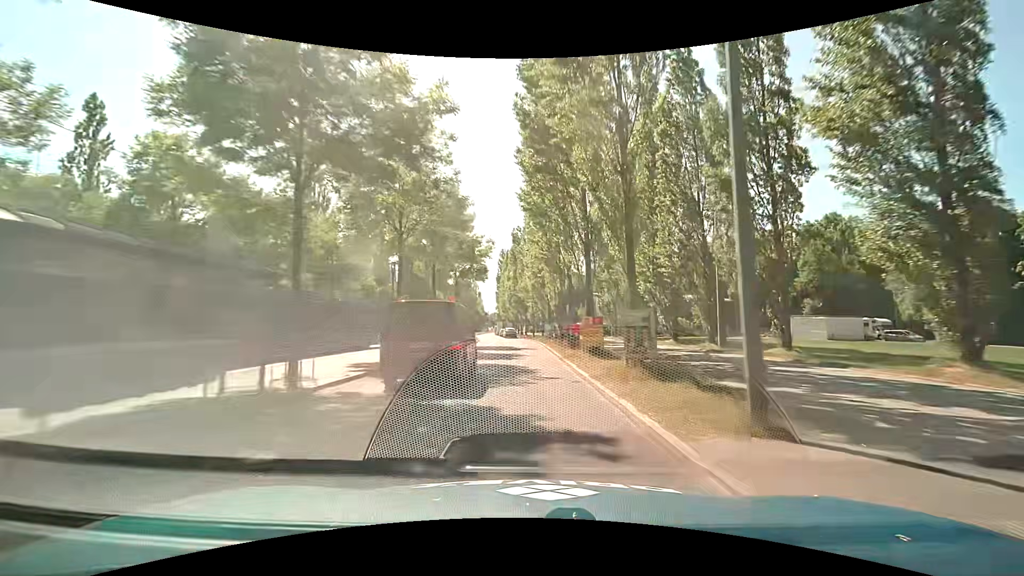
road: secondary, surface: asphalt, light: Day
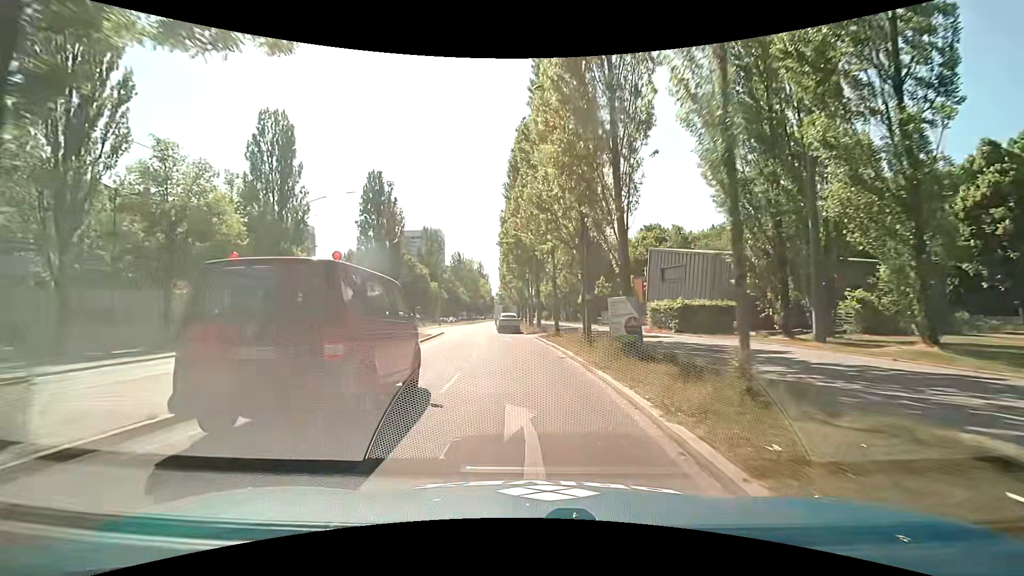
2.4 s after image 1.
(-0.6, +36.8) m; -1°
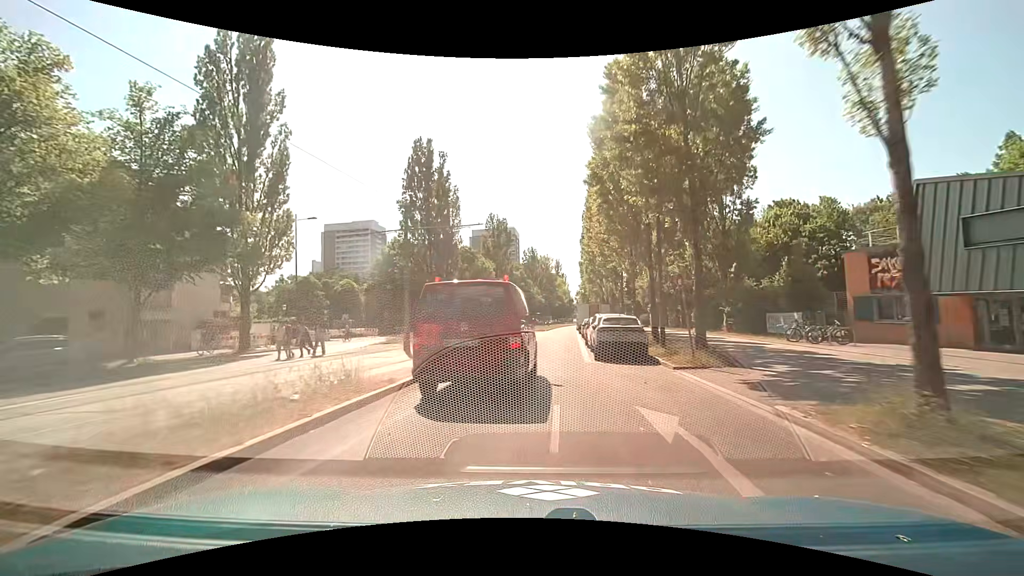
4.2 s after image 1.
(-1.8, +21.5) m; -9°
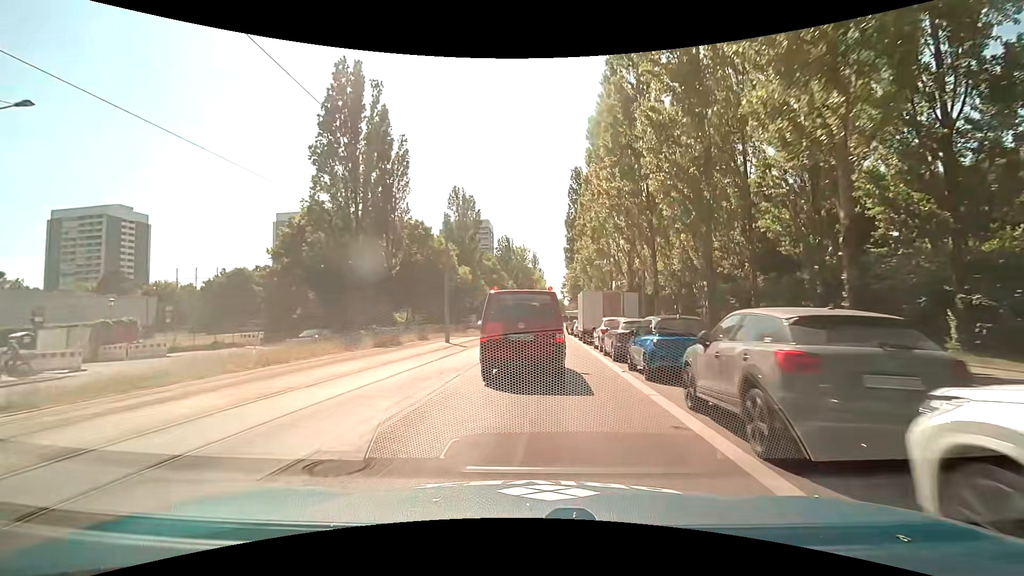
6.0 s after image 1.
(+0.2, +21.7) m; +3°
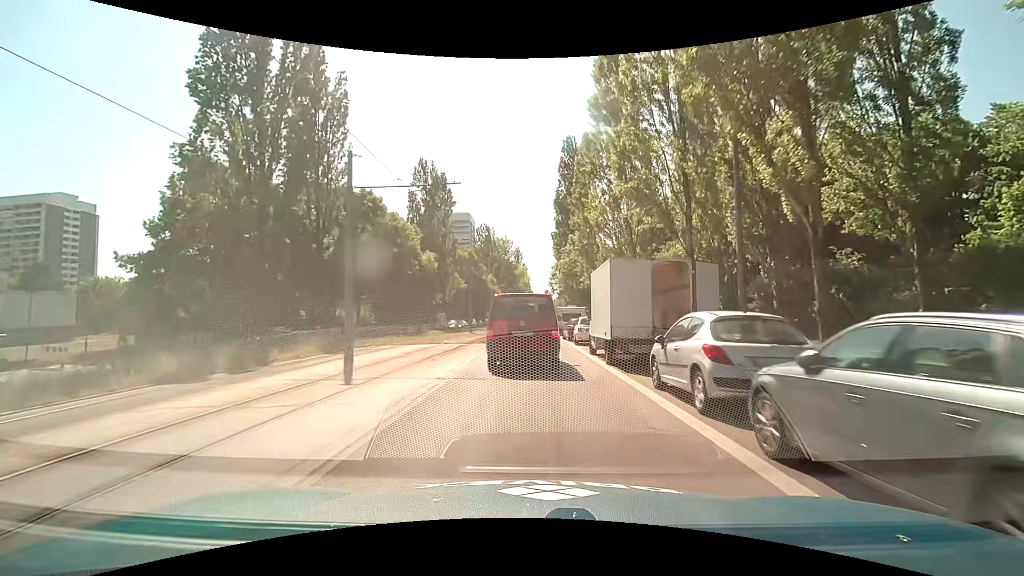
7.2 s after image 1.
(+0.2, +14.4) m; +2°
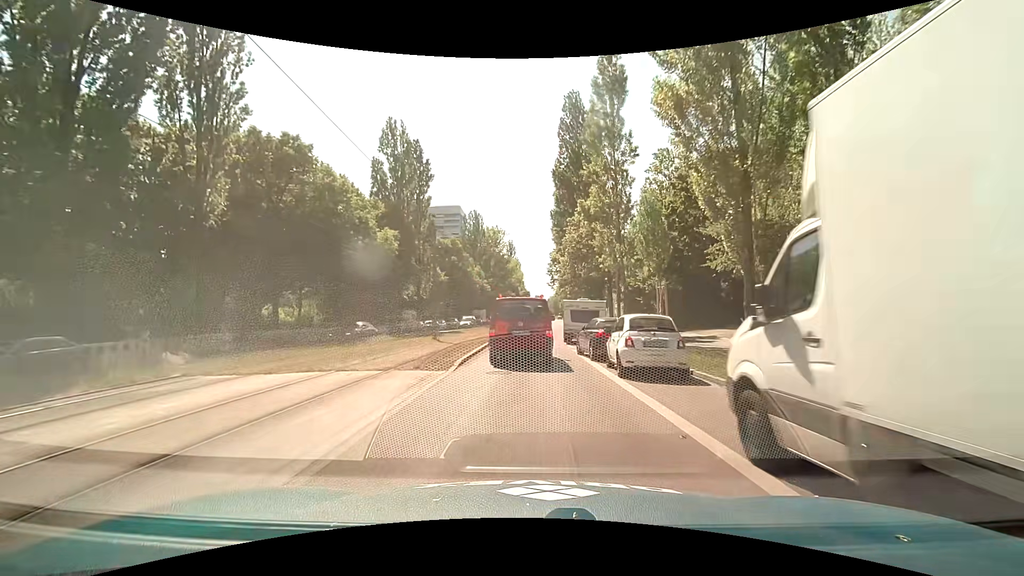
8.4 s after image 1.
(+0.1, +14.5) m; 0°
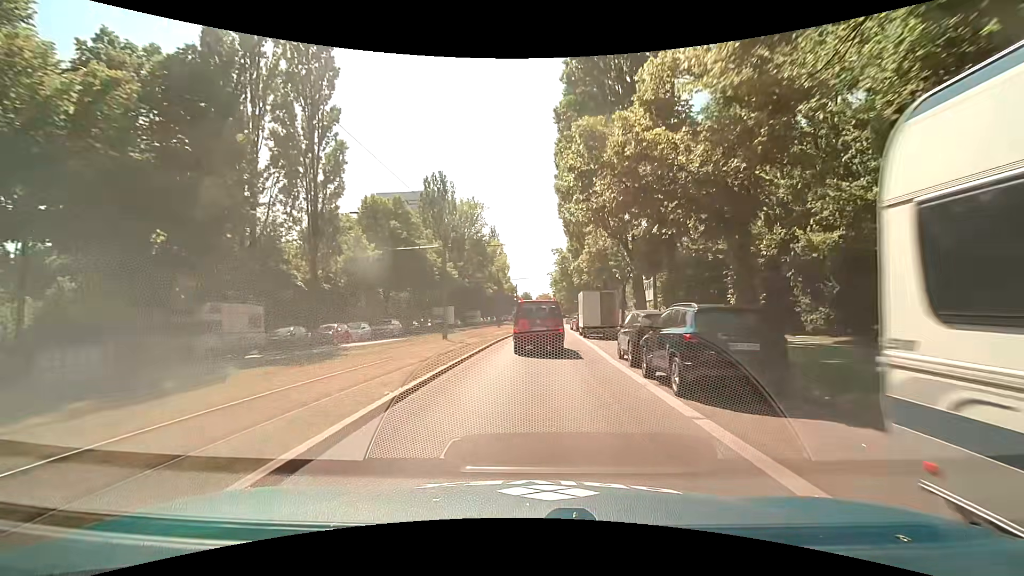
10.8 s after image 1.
(+0.2, +29.5) m; +3°
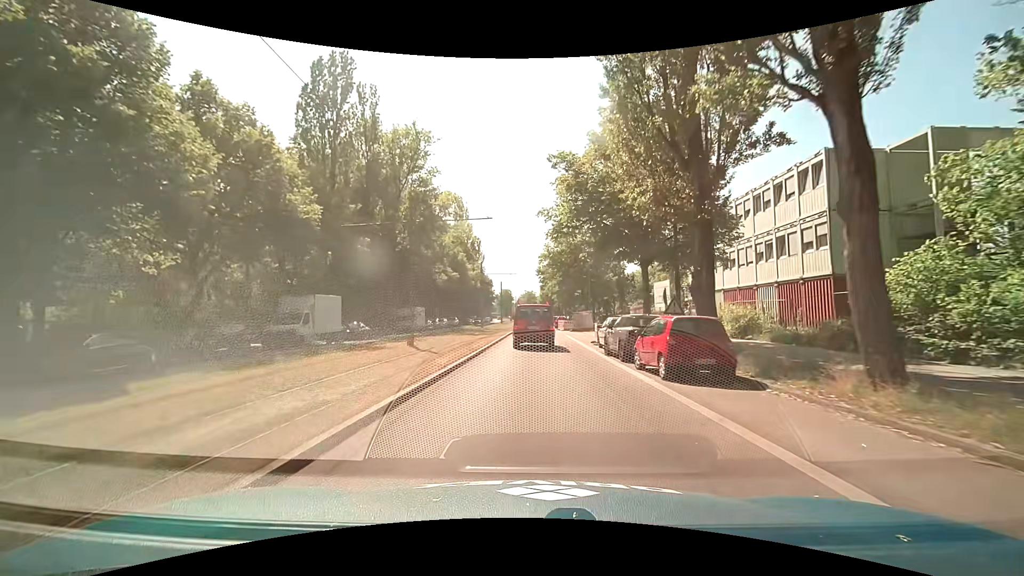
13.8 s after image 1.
(+0.3, +36.6) m; +1°
(0, +10) (0, +20) (0, +30) (0, +40) (0, +50) (0, +60) (0, +70) (0, +80) (0, +90) (0, +100) m
